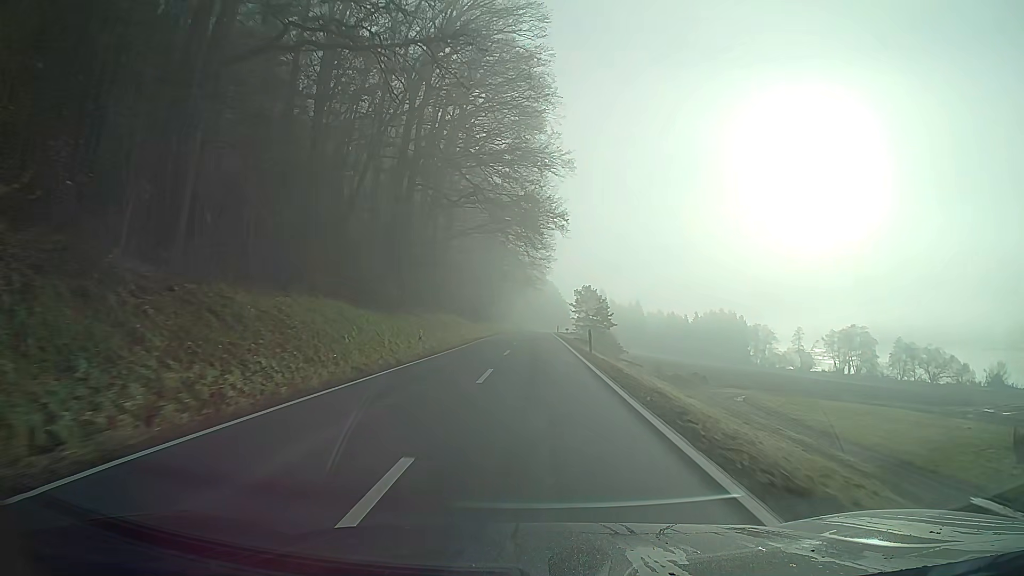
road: secondary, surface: asphalt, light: Day
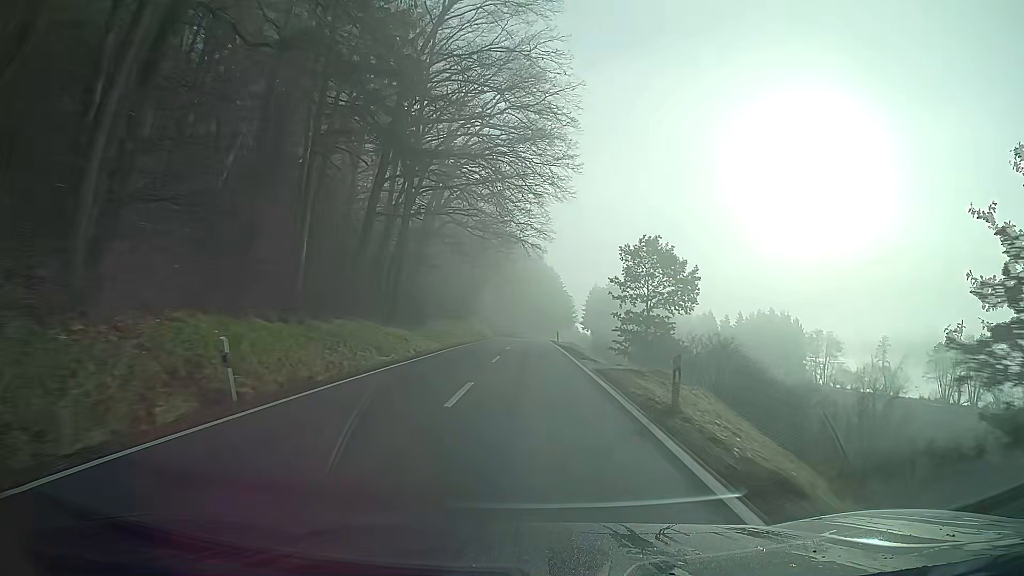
(0.0, +64.3) m; 0°
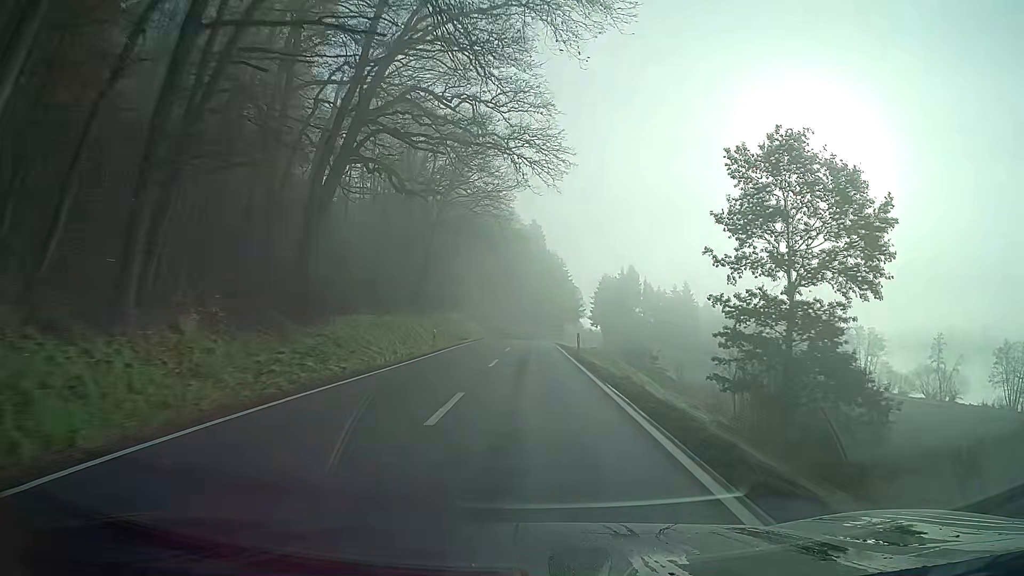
(0.0, +25.8) m; 0°
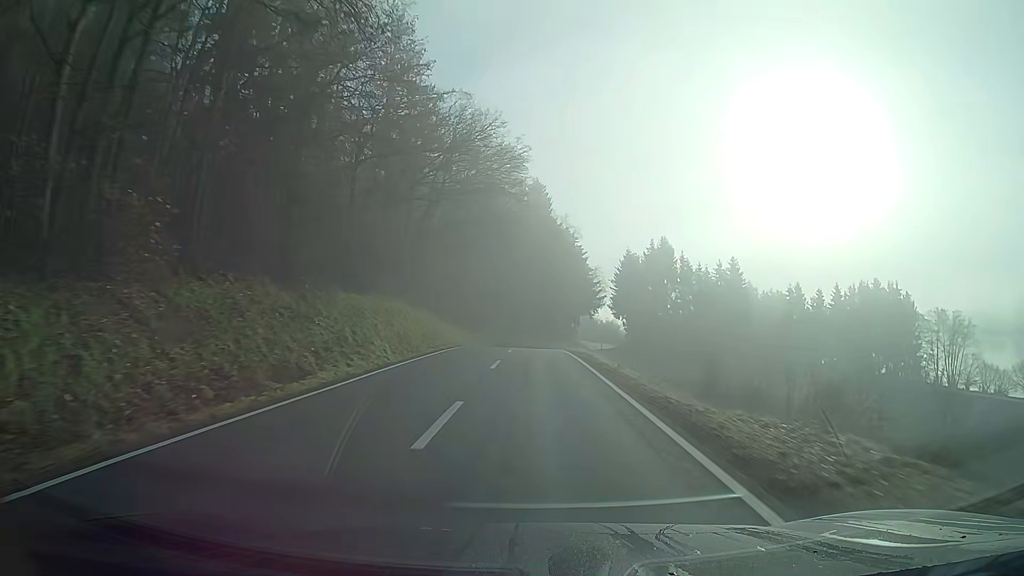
(0.0, +37.5) m; 0°
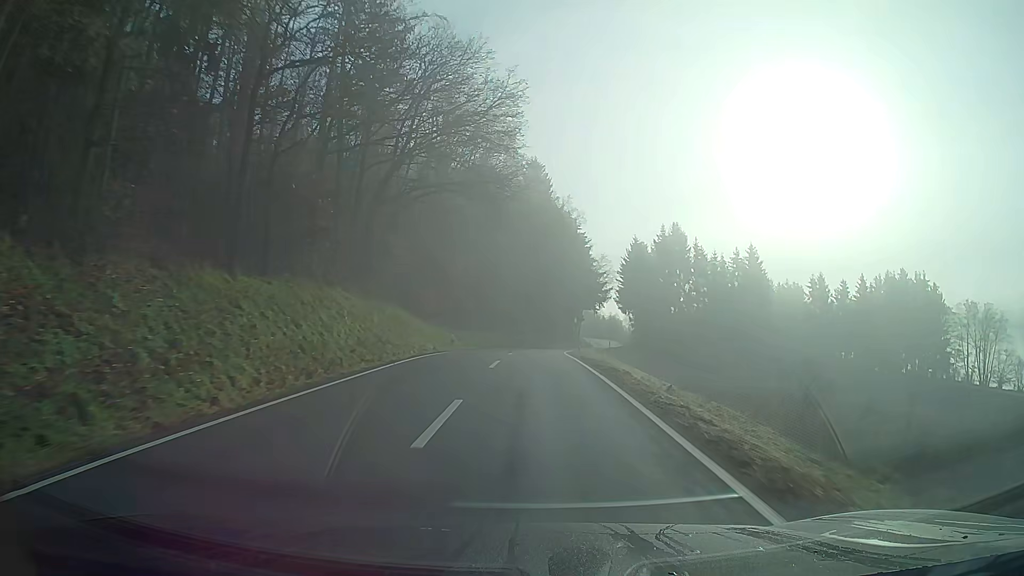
(0.0, +11.9) m; 0°
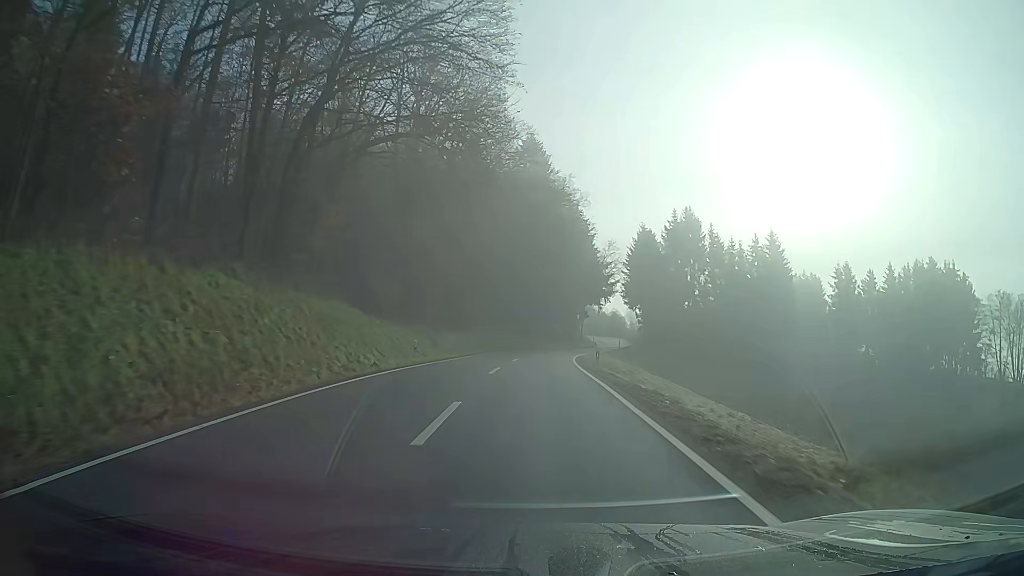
(0.0, +11.7) m; 0°
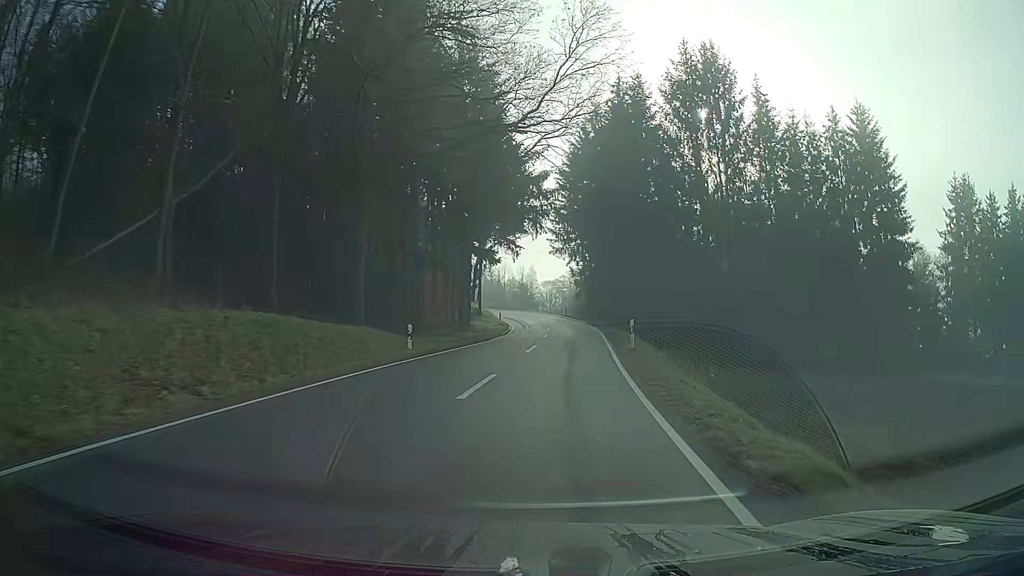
(+3.3, +56.2) m; +10°
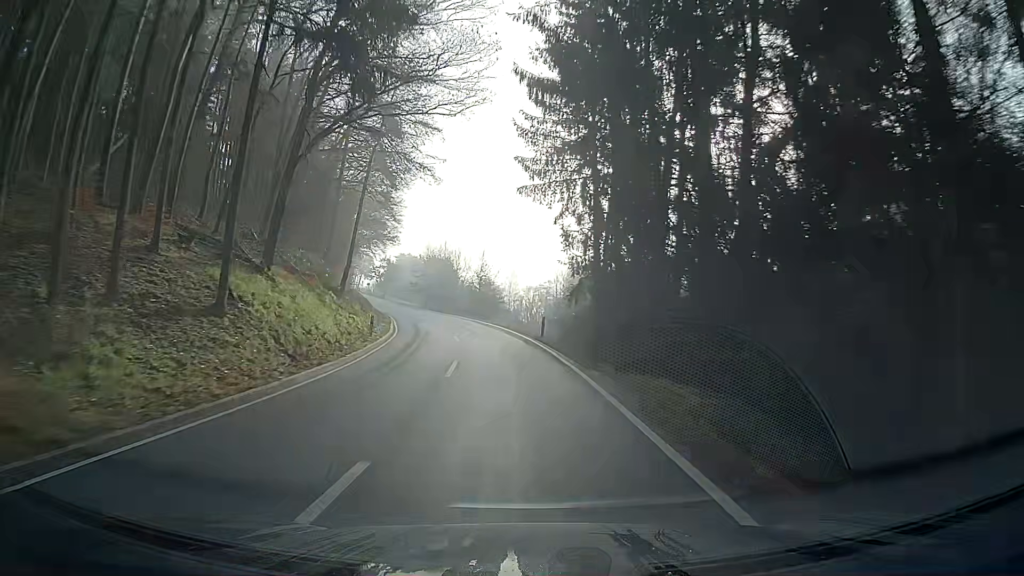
(+1.0, +44.4) m; -1°
